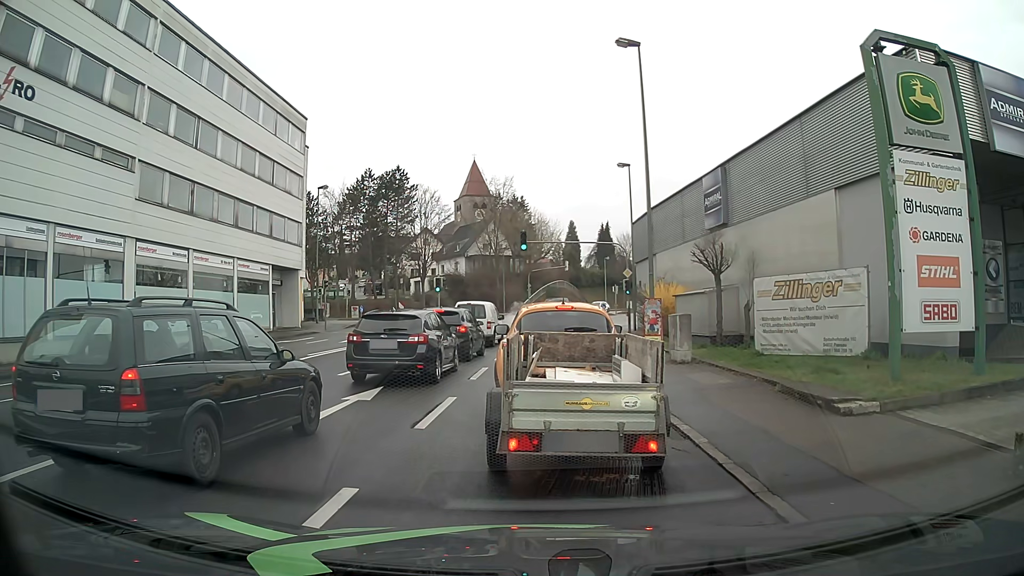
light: Day
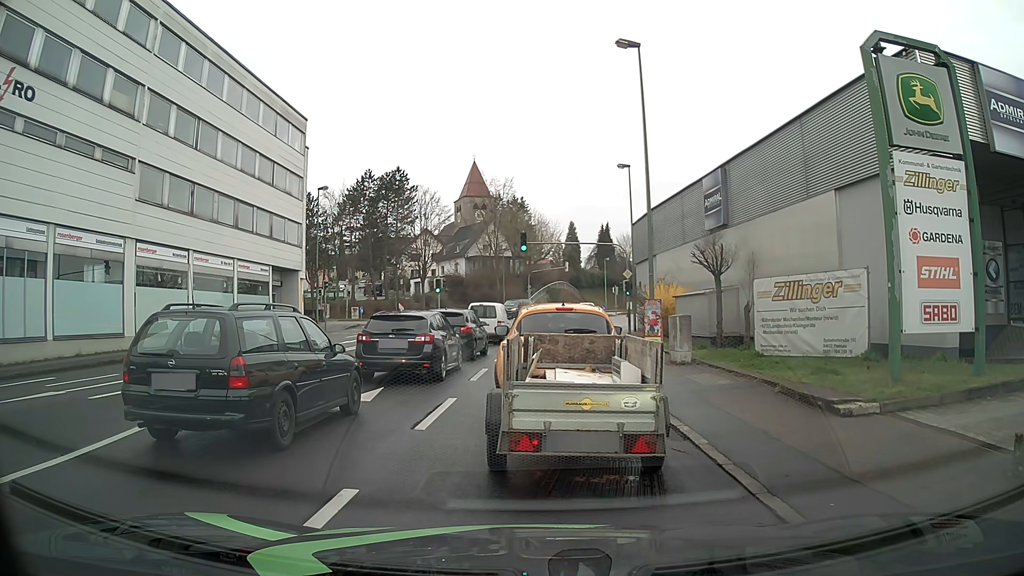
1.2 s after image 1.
(0.0, +0.1) m; 0°
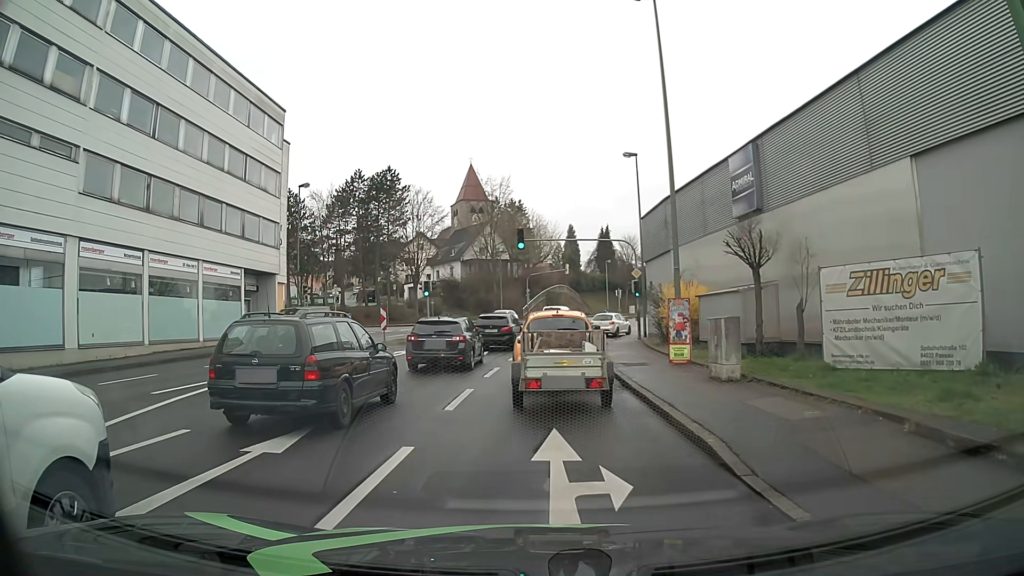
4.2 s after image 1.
(0.0, +4.3) m; 0°
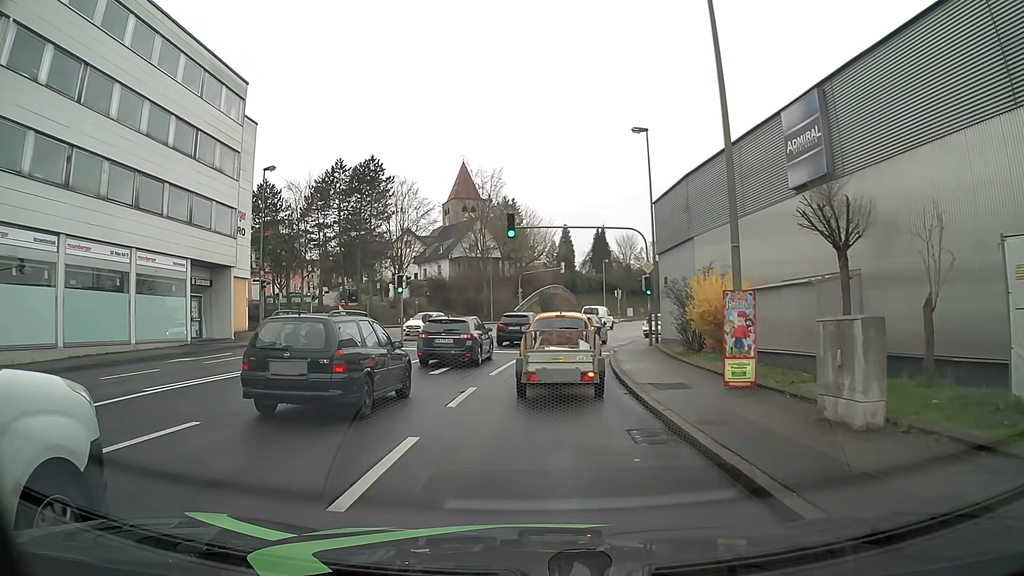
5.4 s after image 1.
(0.0, +5.8) m; 0°
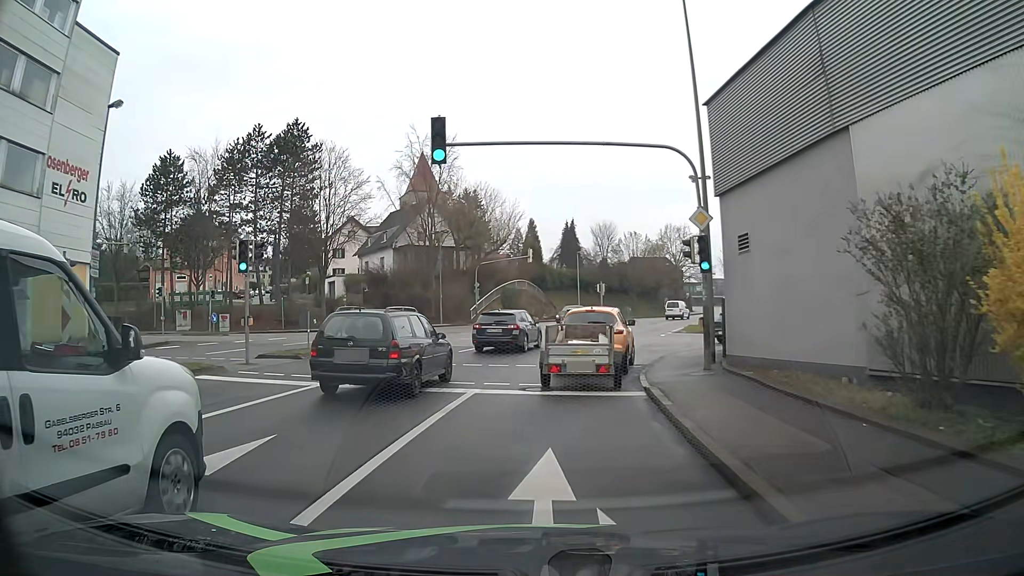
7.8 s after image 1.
(+0.3, +14.8) m; +3°
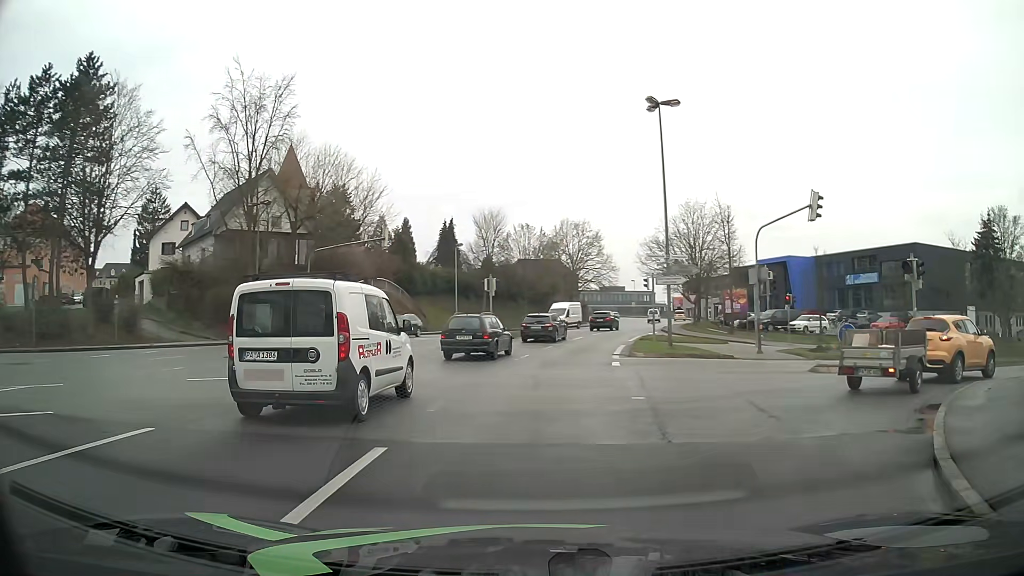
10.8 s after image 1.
(+0.9, +18.4) m; +10°
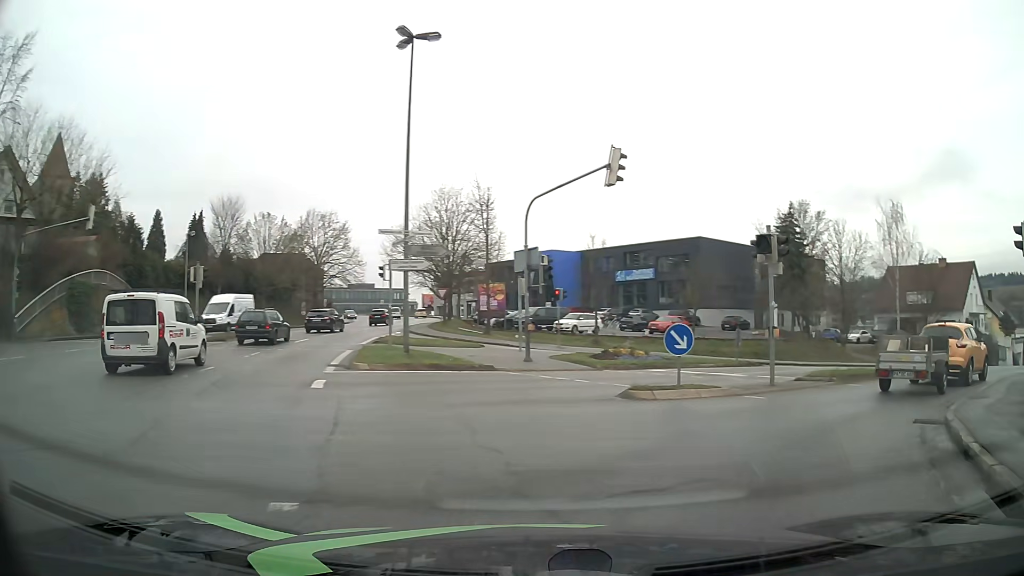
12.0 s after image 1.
(+1.2, +6.8) m; +22°
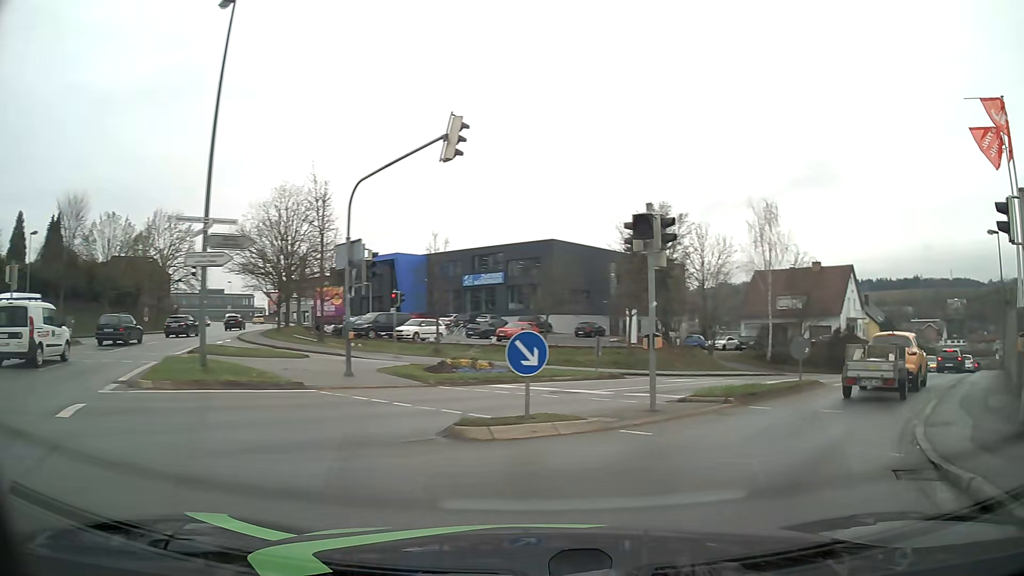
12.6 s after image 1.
(+0.4, +3.6) m; +12°
(+3, +9) (+9, +17) (+16, +25) (+22, +32) (+29, +40) (+35, +47) (+42, +55) (+48, +63) (+55, +70) (+61, +78) m
